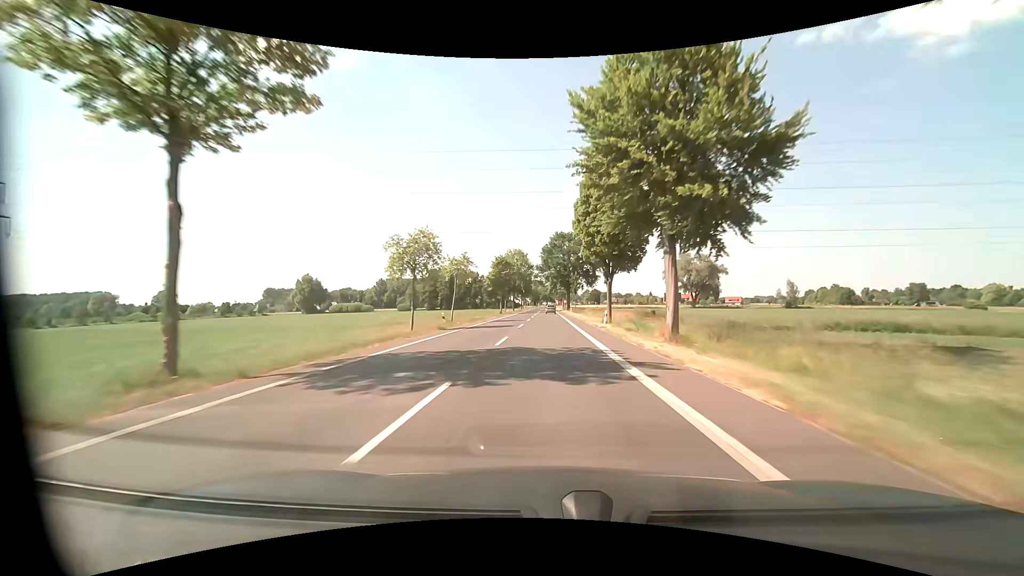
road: tertiary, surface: asphalt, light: Day
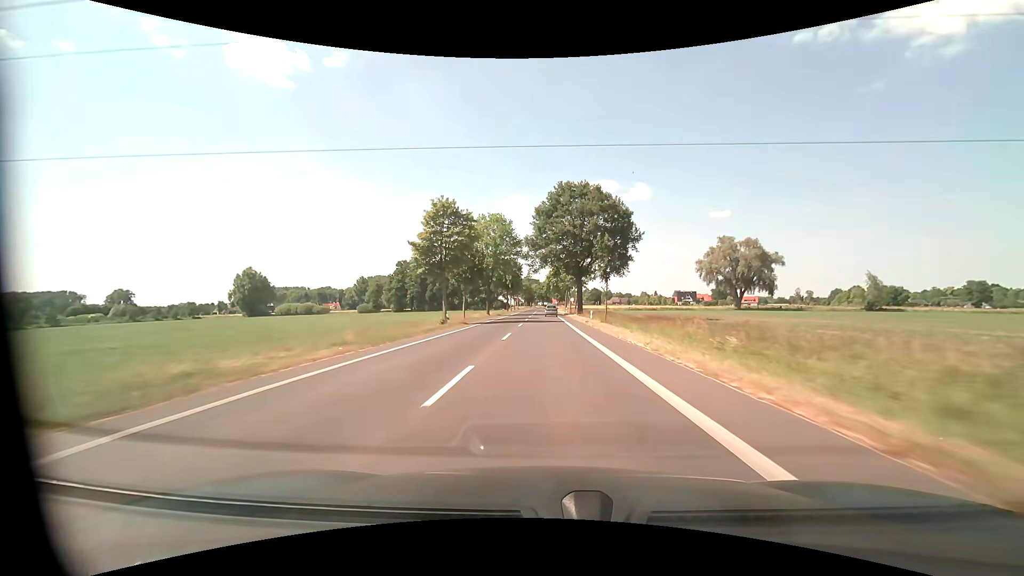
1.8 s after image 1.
(+0.1, +47.1) m; 0°
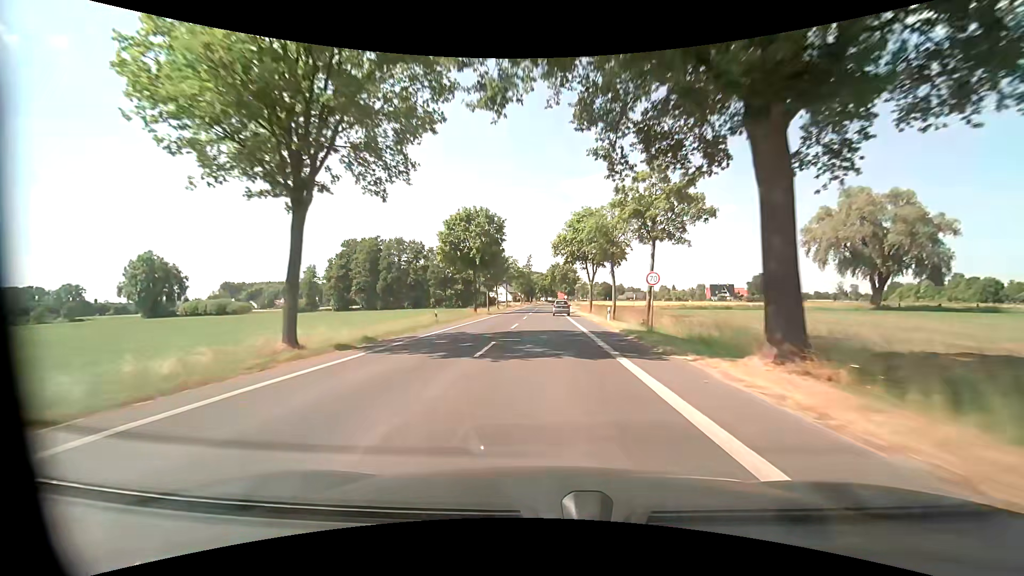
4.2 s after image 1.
(+0.1, +56.5) m; 0°
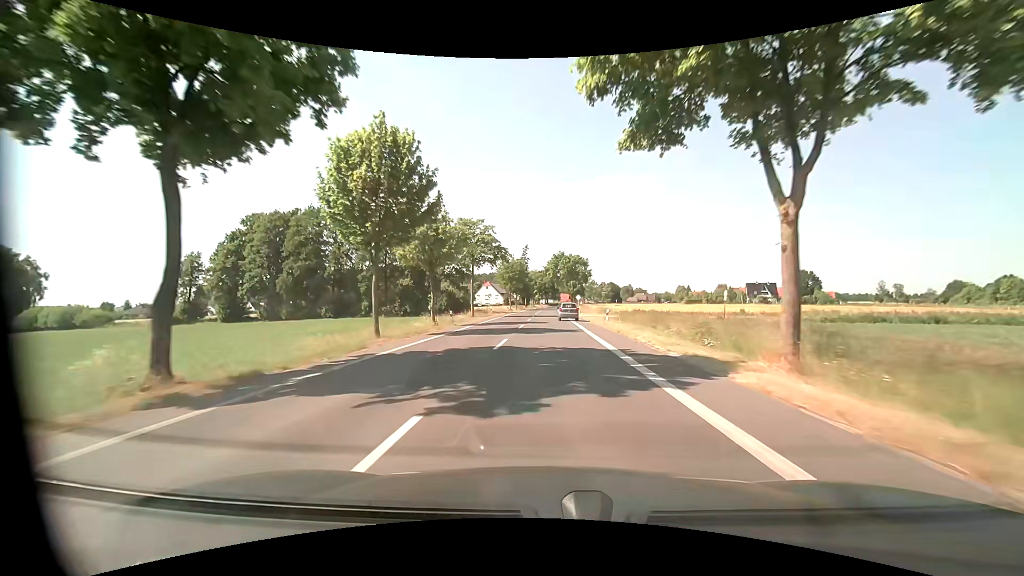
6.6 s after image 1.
(-0.1, +47.3) m; 0°
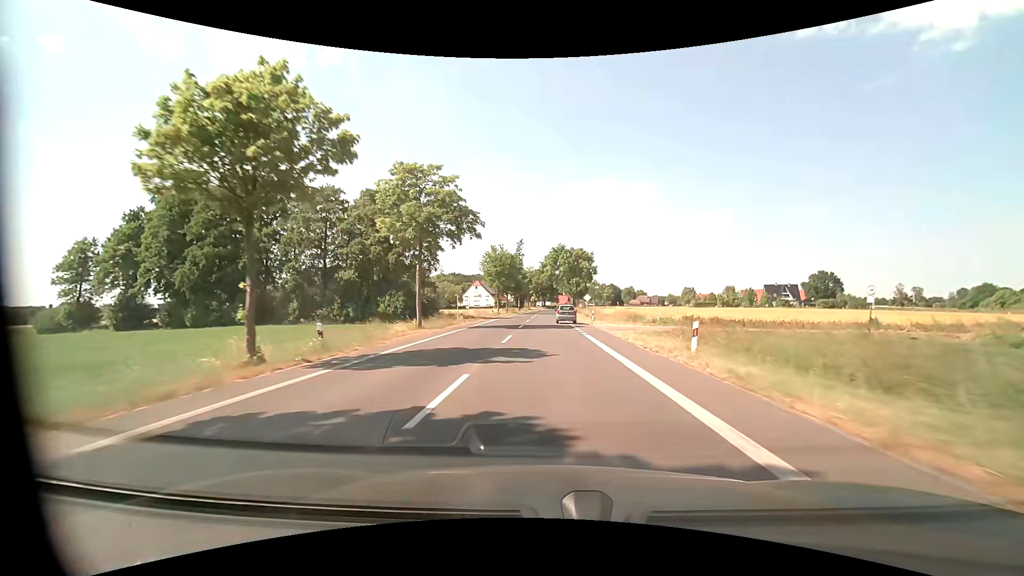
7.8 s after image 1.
(0.0, +21.4) m; 0°
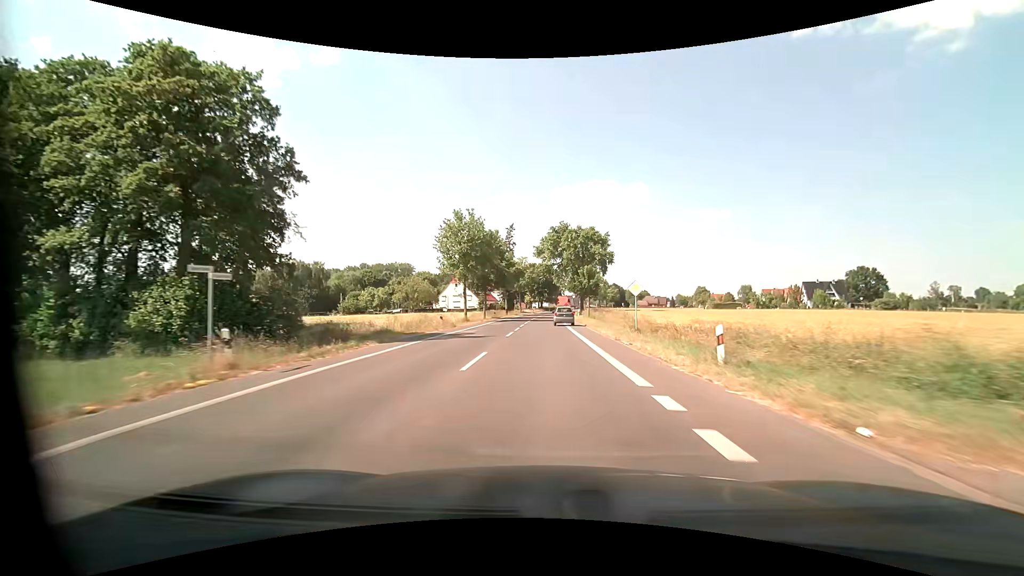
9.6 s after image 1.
(+0.2, +32.4) m; 0°
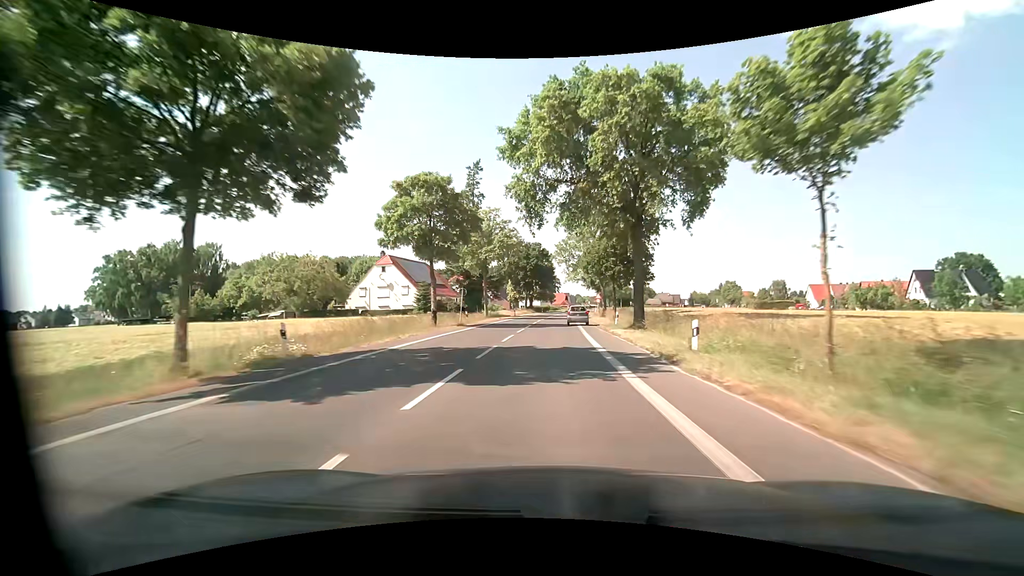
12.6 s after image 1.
(+0.3, +54.4) m; +1°
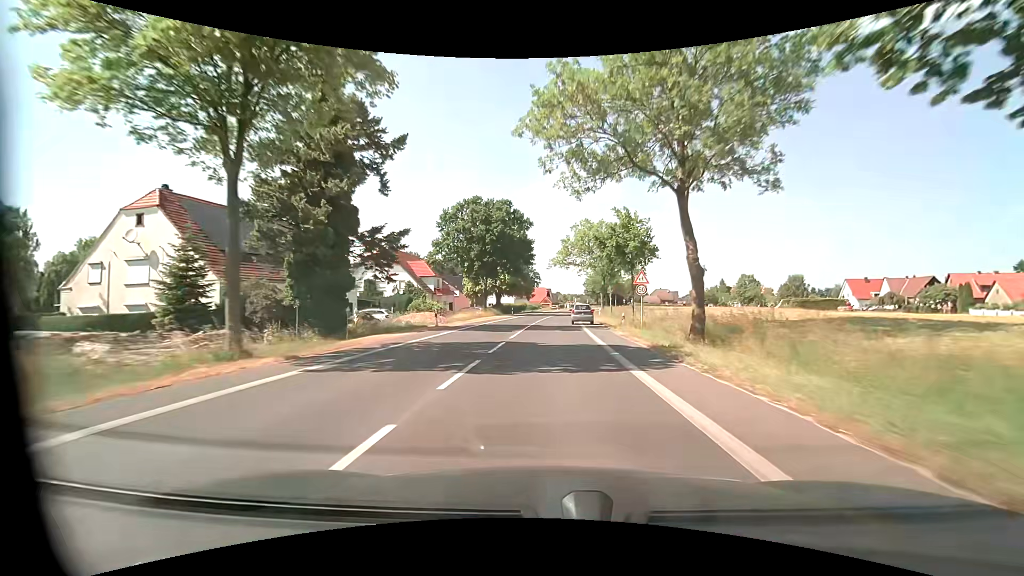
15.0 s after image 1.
(+0.9, +42.6) m; +3°
(0, +10) (0, +20) (0, +30) (+1, +40) (+1, +50) (+2, +60) (+3, +70) (+4, +80) (+5, +90) (+6, +100) m
